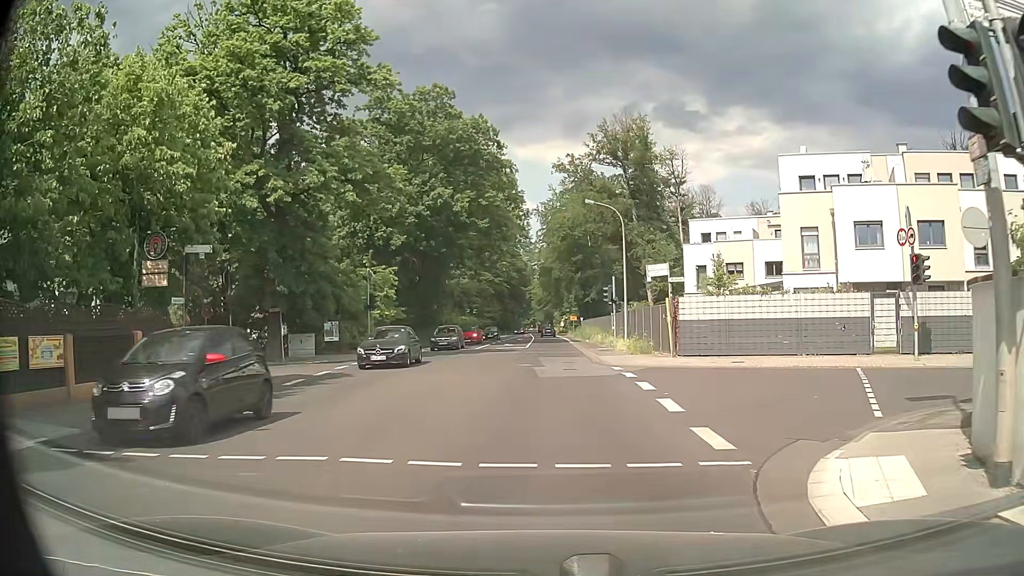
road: secondary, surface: asphalt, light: Day
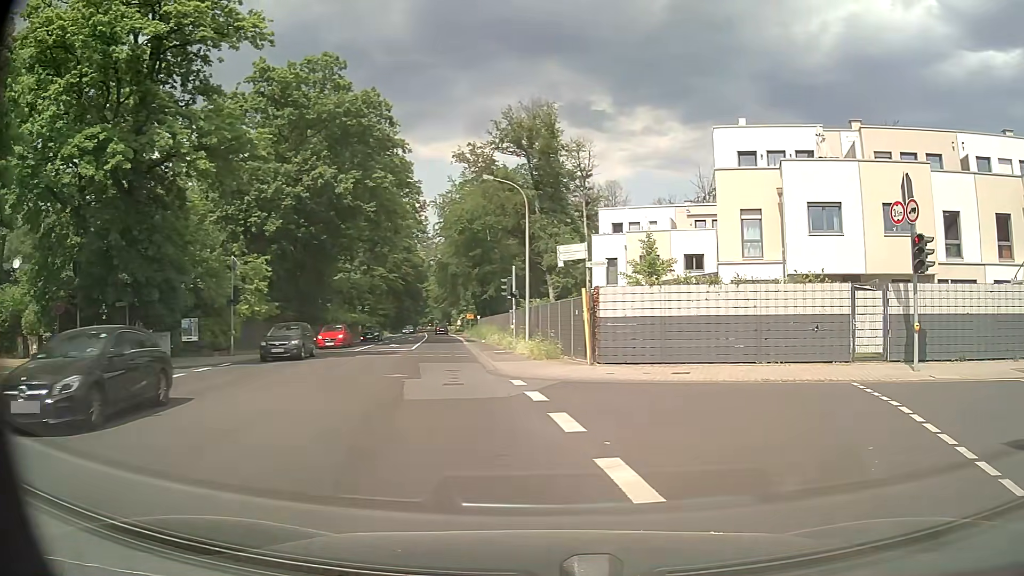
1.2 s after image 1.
(+0.2, +5.4) m; +8°
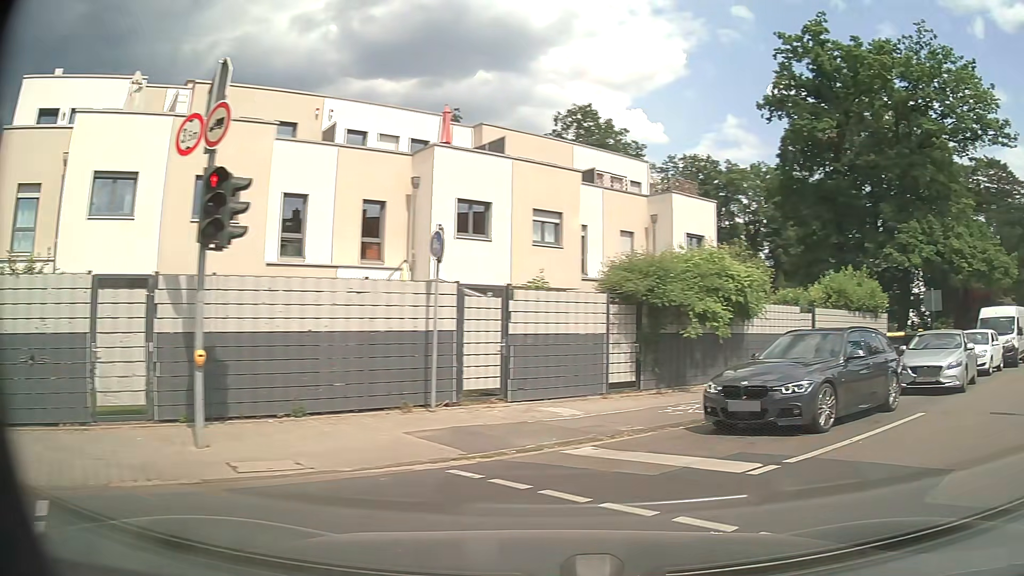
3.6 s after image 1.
(+3.6, +7.9) m; +58°
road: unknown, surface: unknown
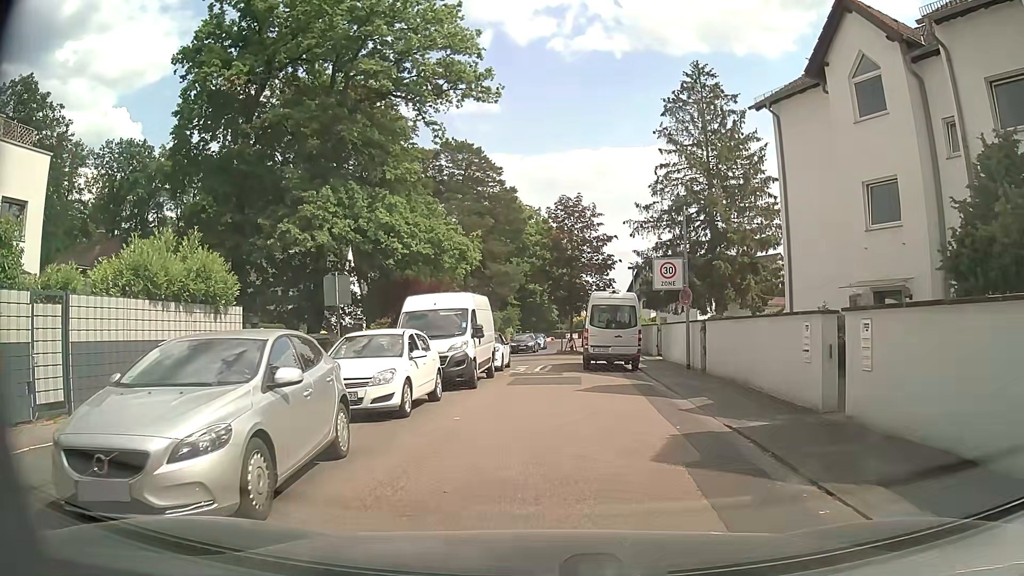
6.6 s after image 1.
(+6.2, +8.7) m; +46°
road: residential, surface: asphalt
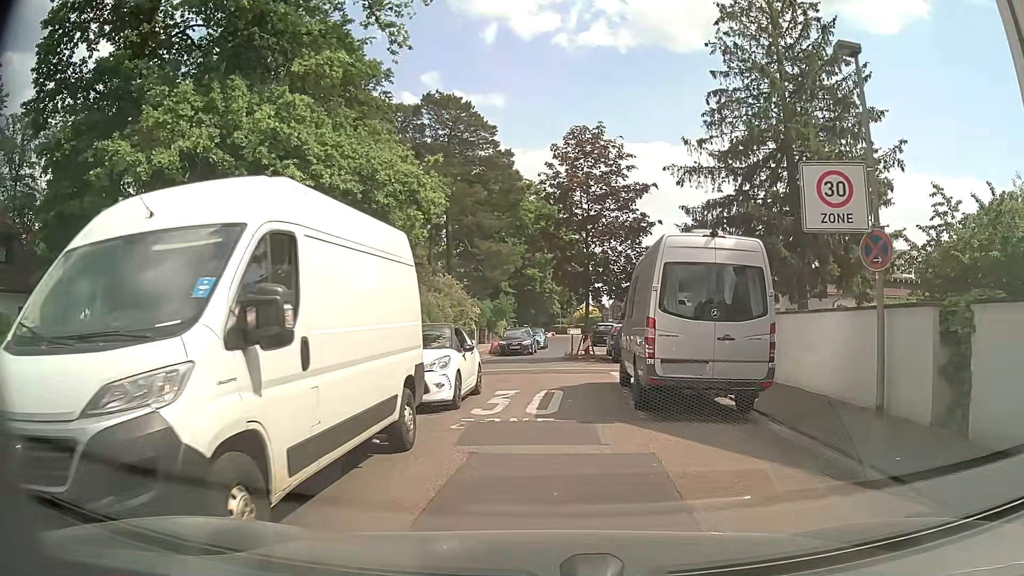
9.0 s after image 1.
(0.0, +13.3) m; +1°
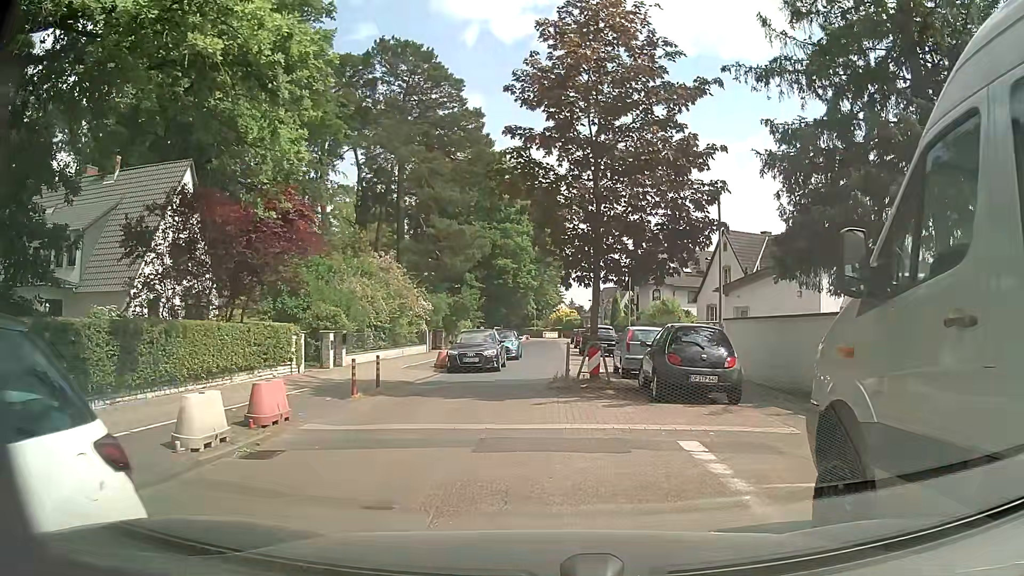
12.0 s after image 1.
(-0.1, +11.7) m; +4°
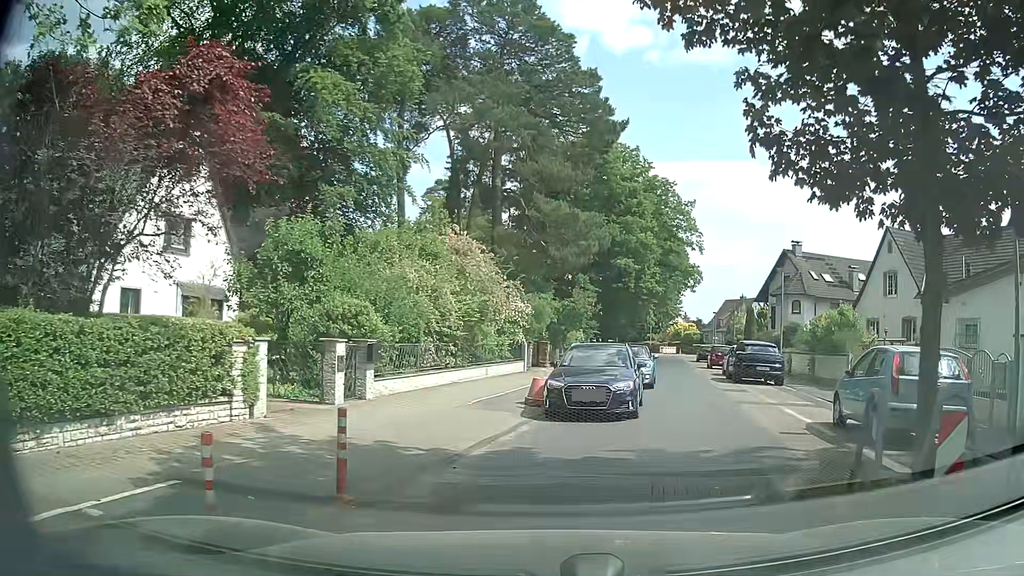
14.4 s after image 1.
(-1.0, +9.7) m; -12°
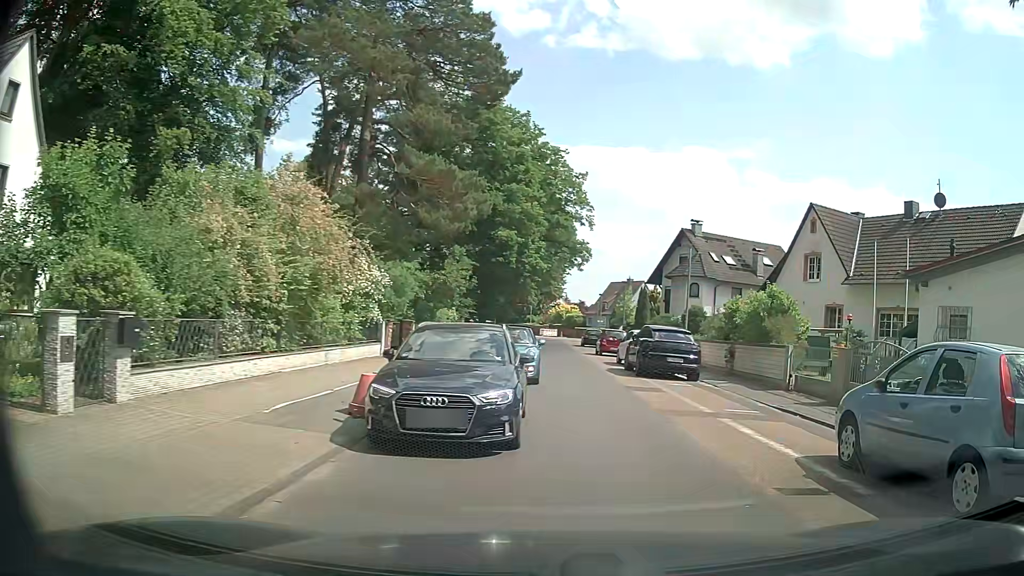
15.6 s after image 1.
(+0.3, +5.0) m; +11°
